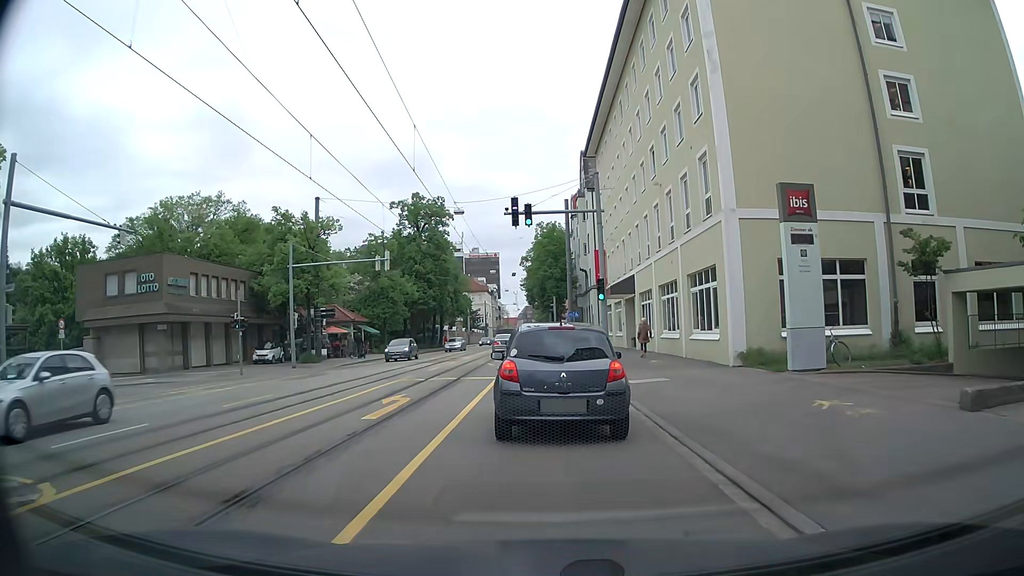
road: tertiary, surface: asphalt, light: Day
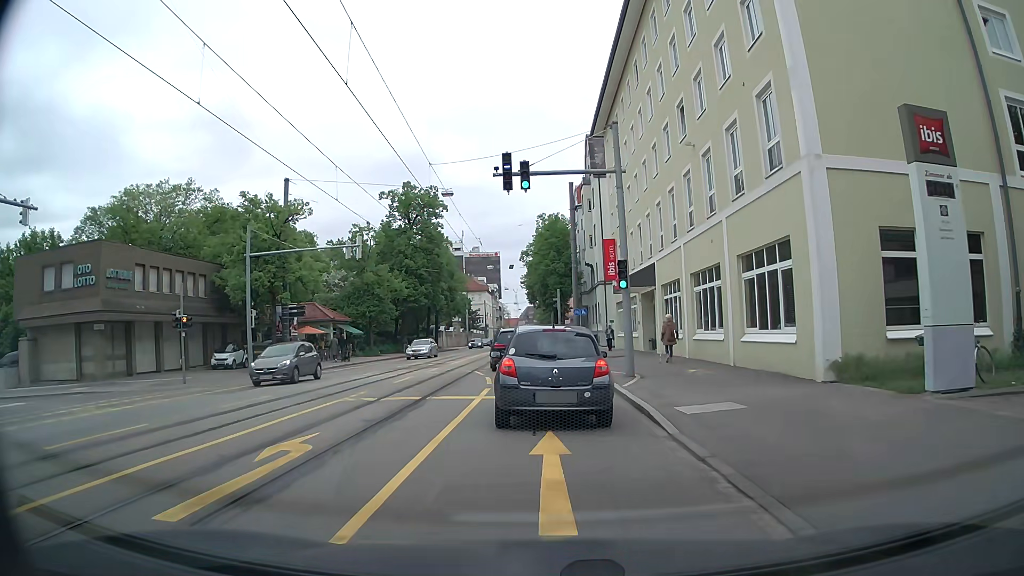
(-0.2, +6.5) m; -1°
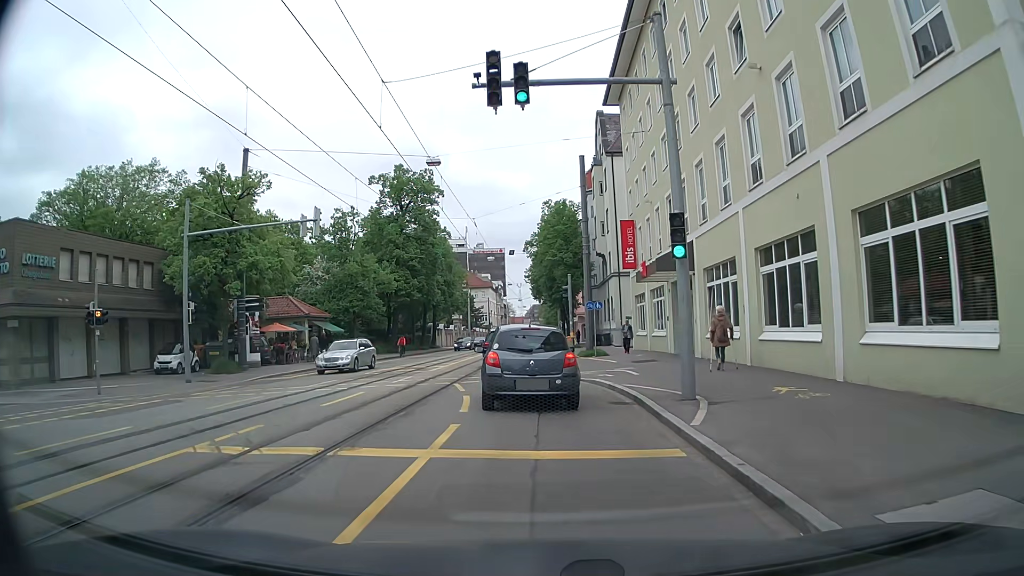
(-0.1, +7.1) m; -1°
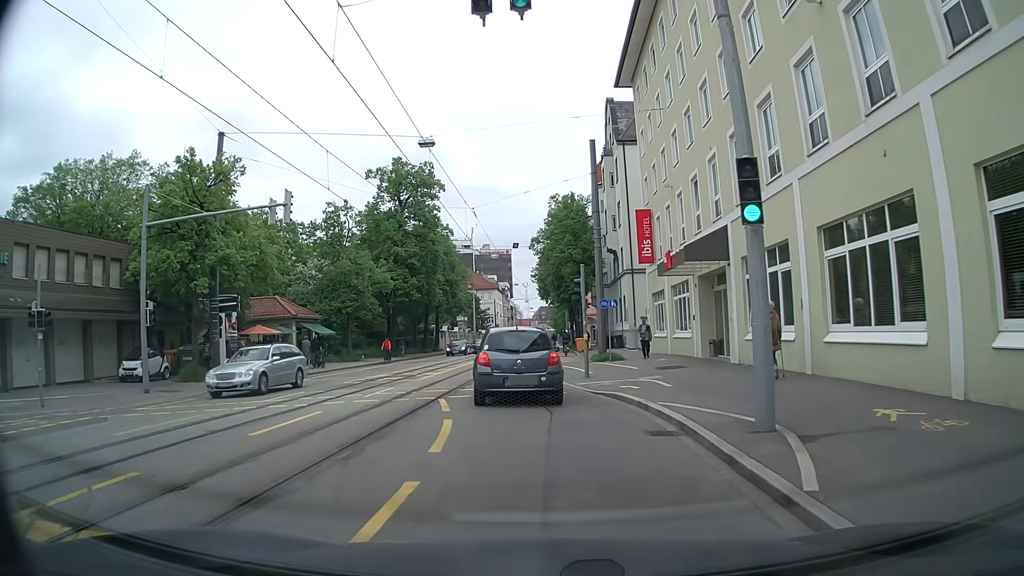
(0.0, +3.9) m; 0°
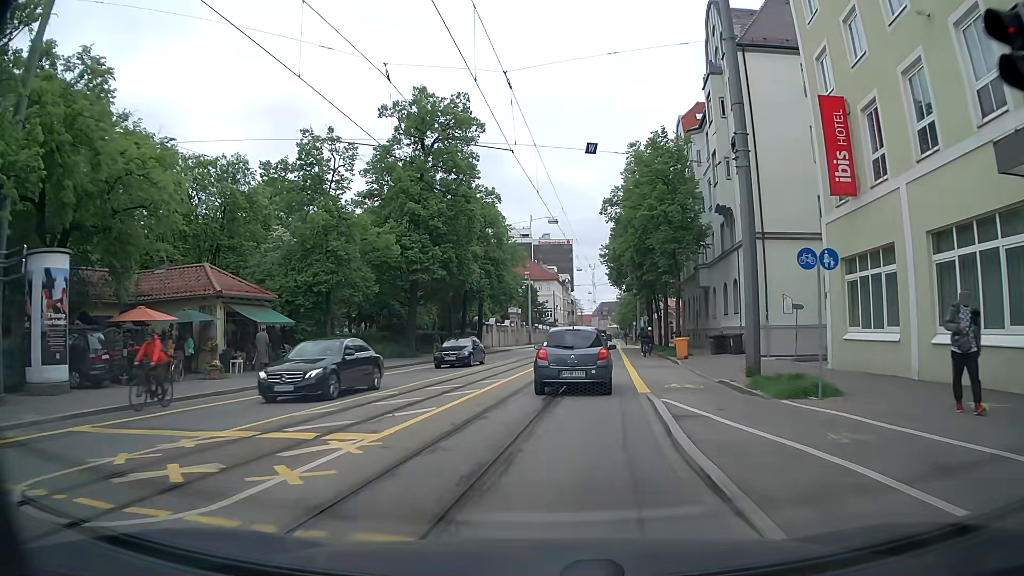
(-1.1, +17.9) m; -5°
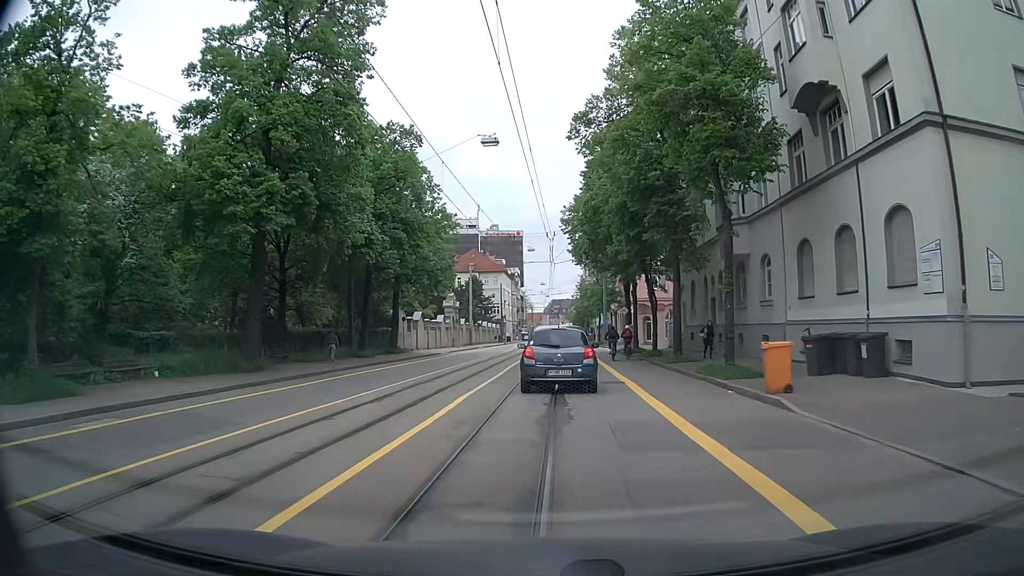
(+0.7, +19.2) m; +4°
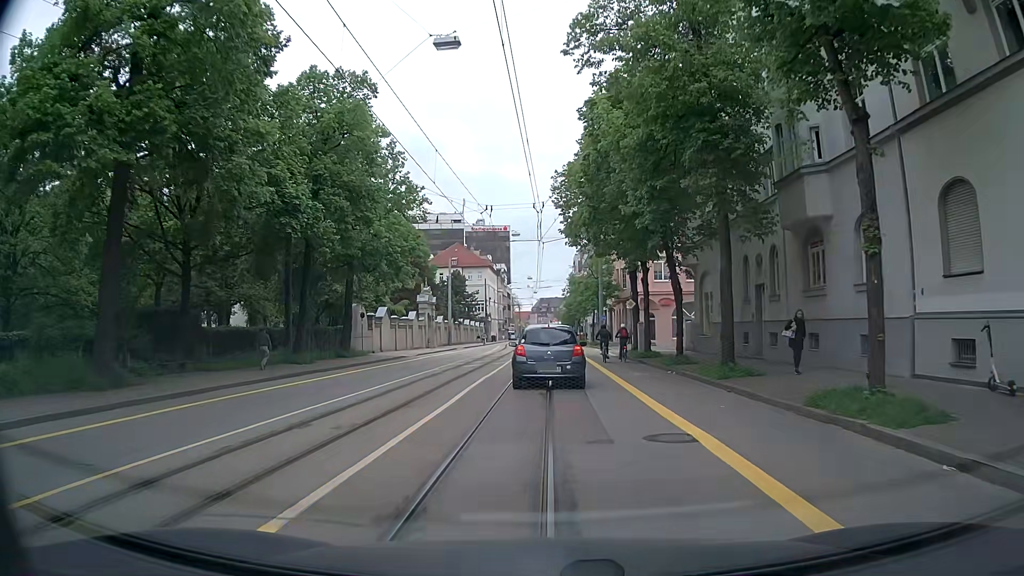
(0.0, +9.7) m; 0°
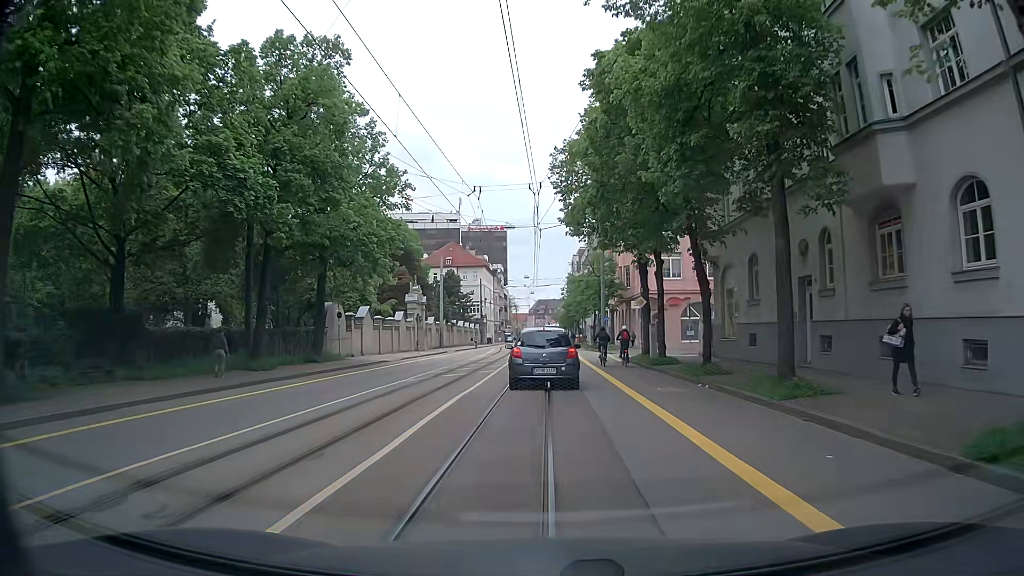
(+0.1, +5.0) m; +1°
(0, +10) (0, +20) (0, +30) (0, +40) (0, +50) (0, +60) (+1, +70) (+1, +80) (+1, +90) (+1, +100) m
